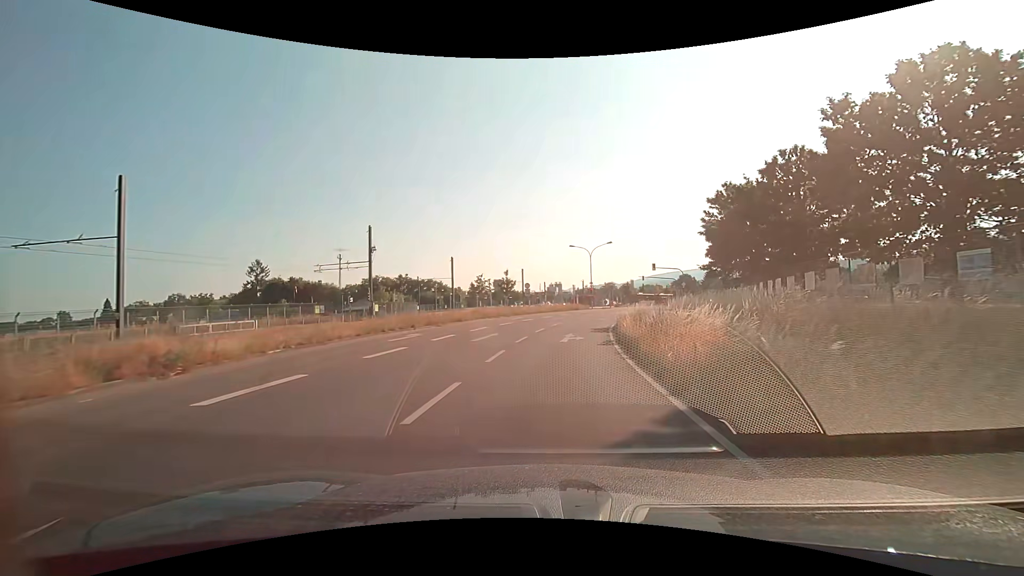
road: secondary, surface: asphalt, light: Day
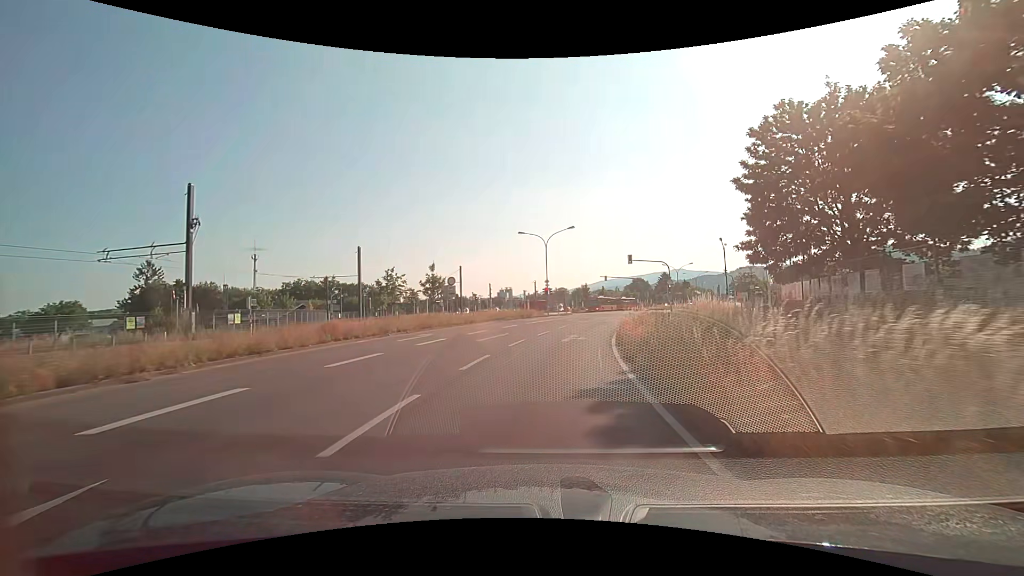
(+1.0, +19.0) m; +5°
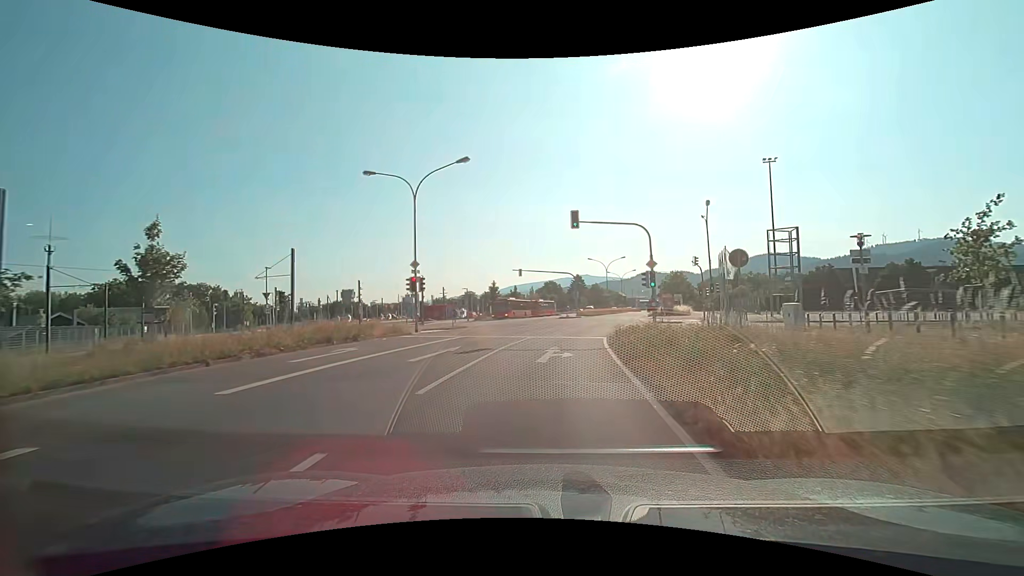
(+2.3, +26.6) m; +10°
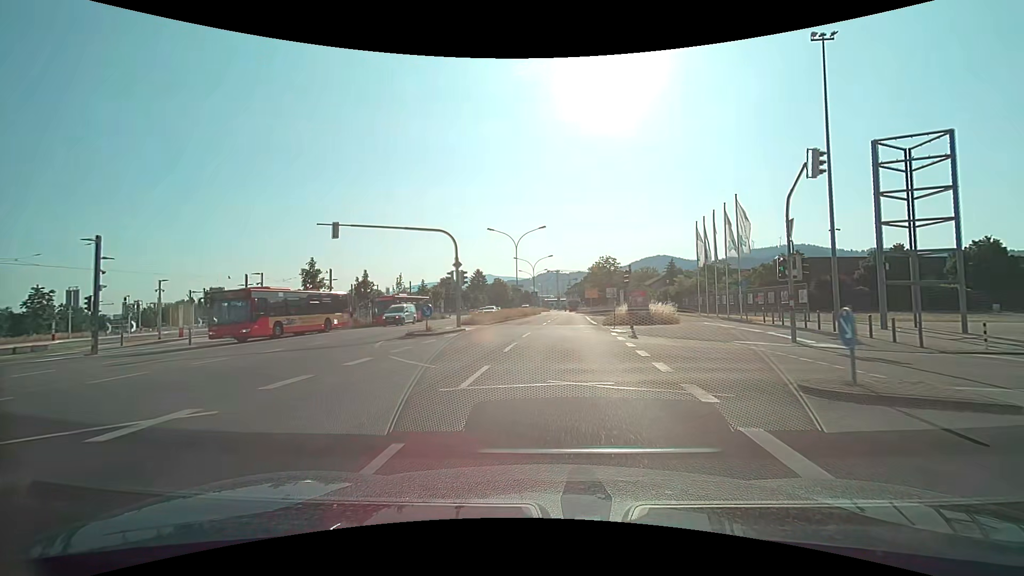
(+3.1, +34.5) m; +11°
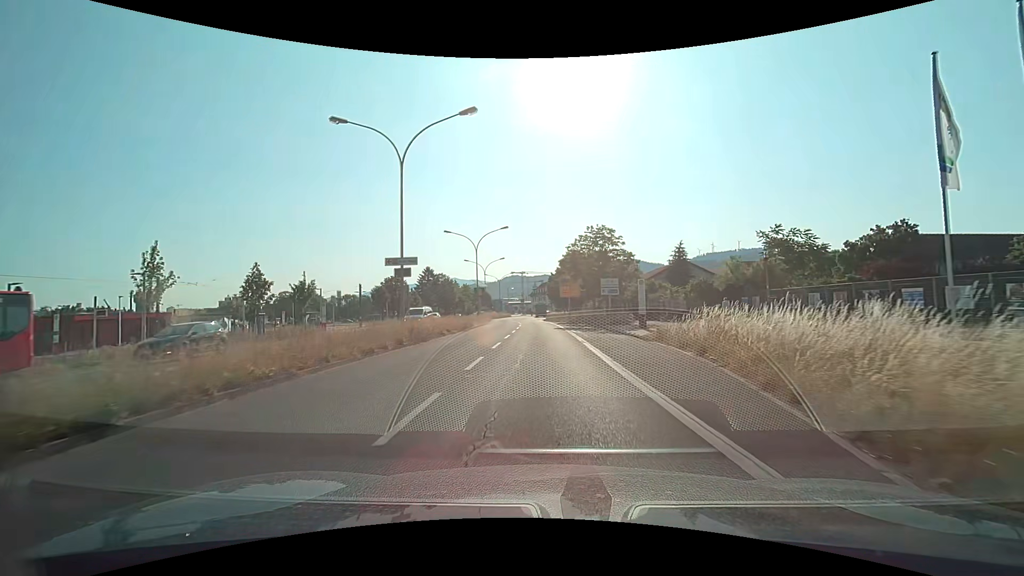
(+1.4, +33.9) m; +4°
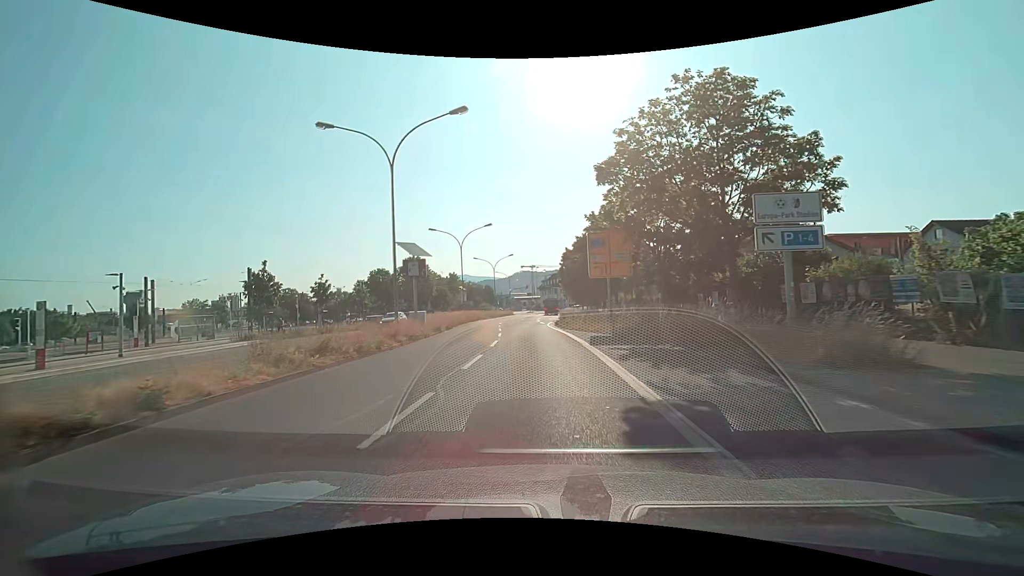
(-0.2, +30.1) m; -2°
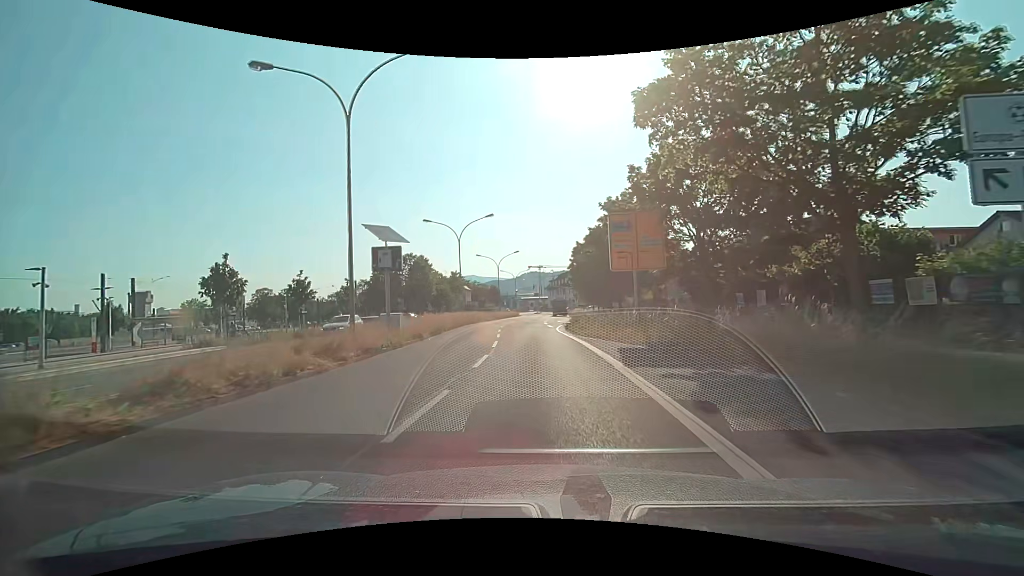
(0.0, +5.8) m; -1°
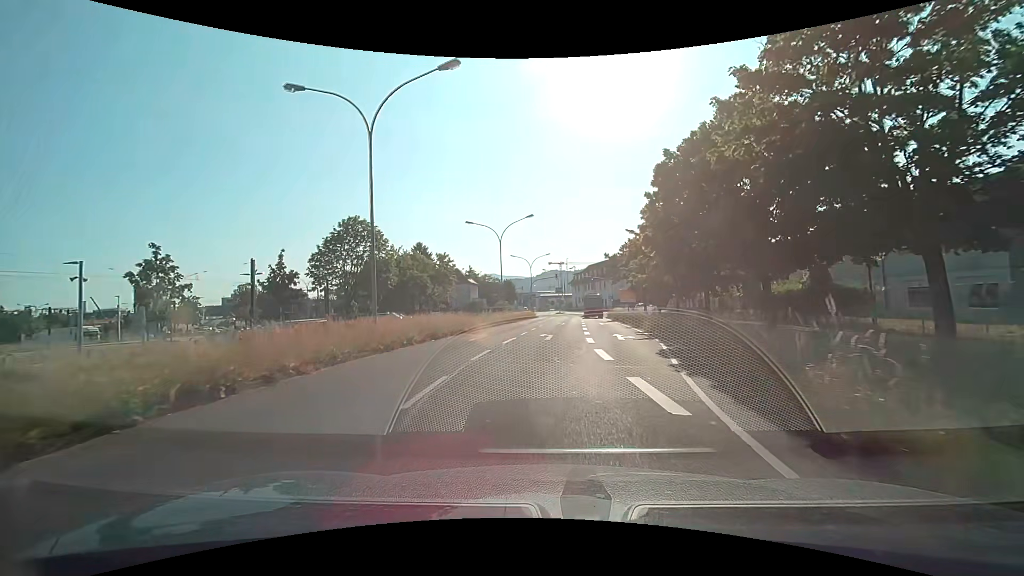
(-0.8, +28.7) m; -2°
(0, +10) (0, +20) (+1, +30) (+2, +40) (+2, +50) (+3, +60) (+4, +70) (+4, +80) (+2, +90) (-4, +98) m
